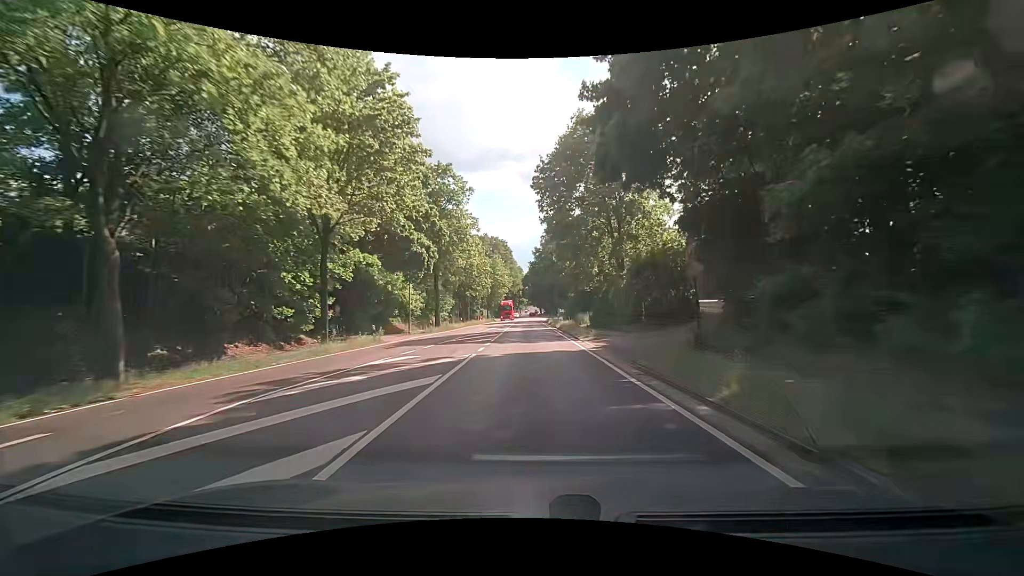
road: primary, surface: asphalt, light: Day
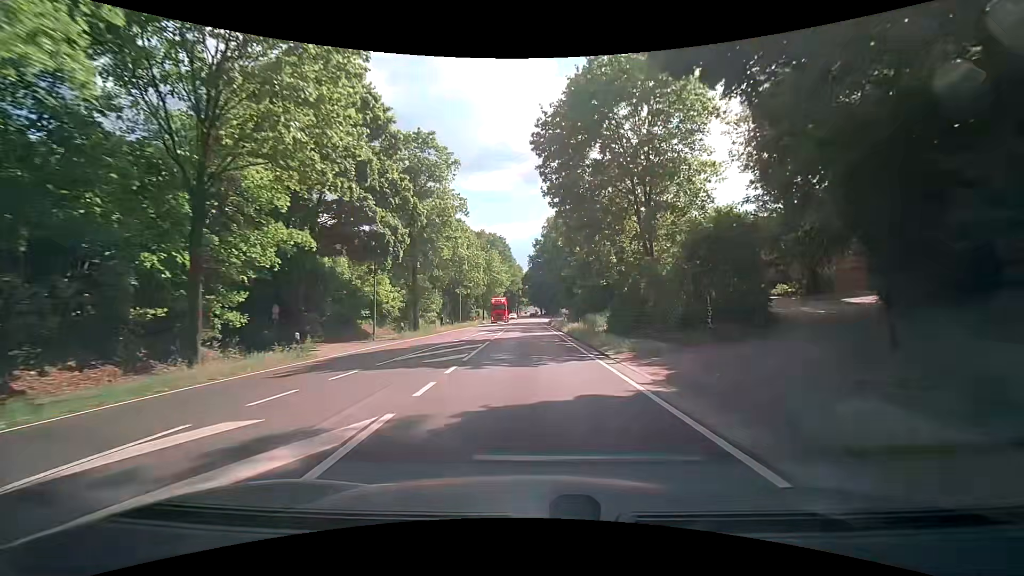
(-0.1, +9.5) m; 0°
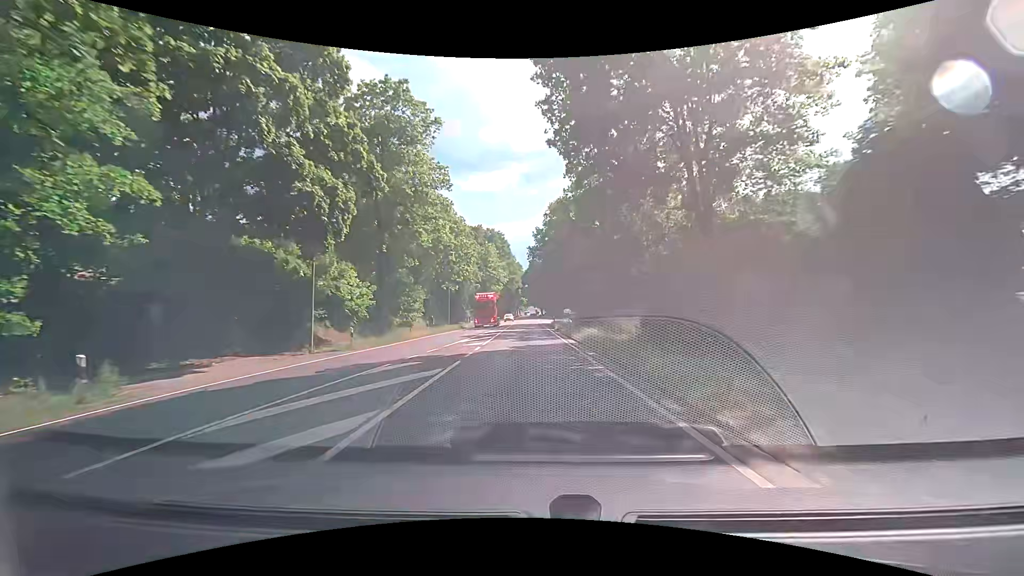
(0.0, +9.5) m; 0°
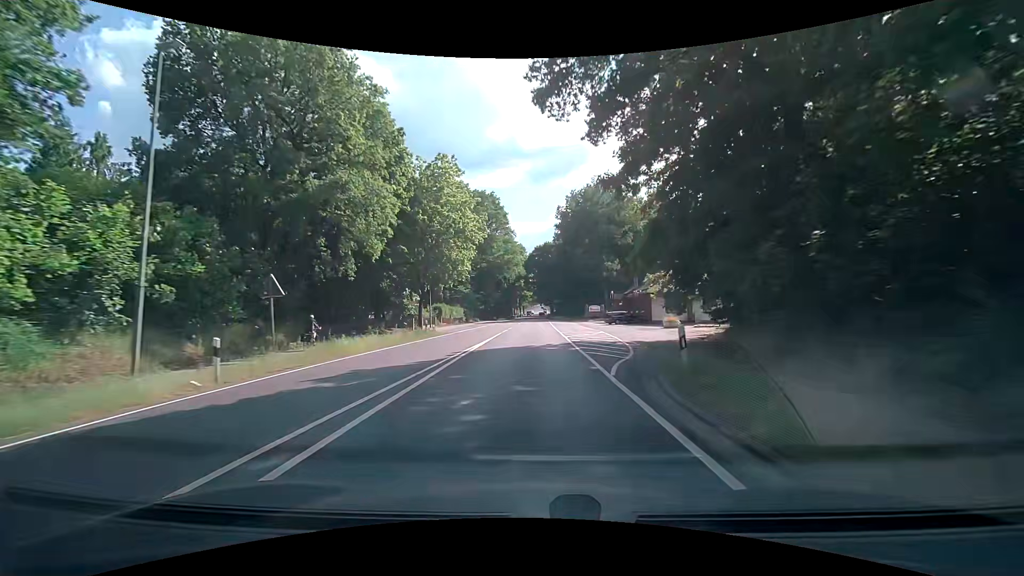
(-0.3, +48.2) m; 0°
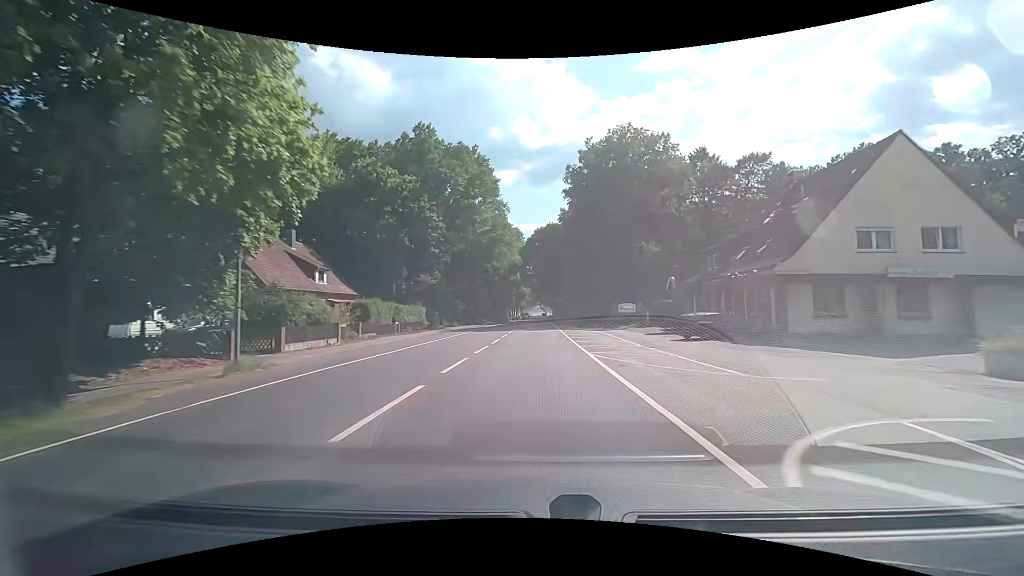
(0.0, +29.6) m; 0°
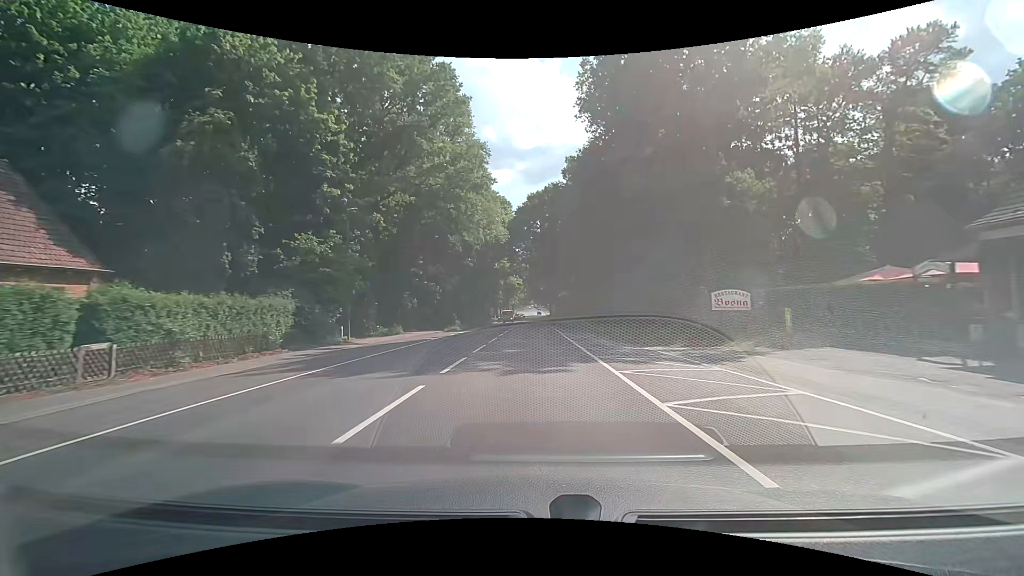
(+0.3, +30.1) m; +1°
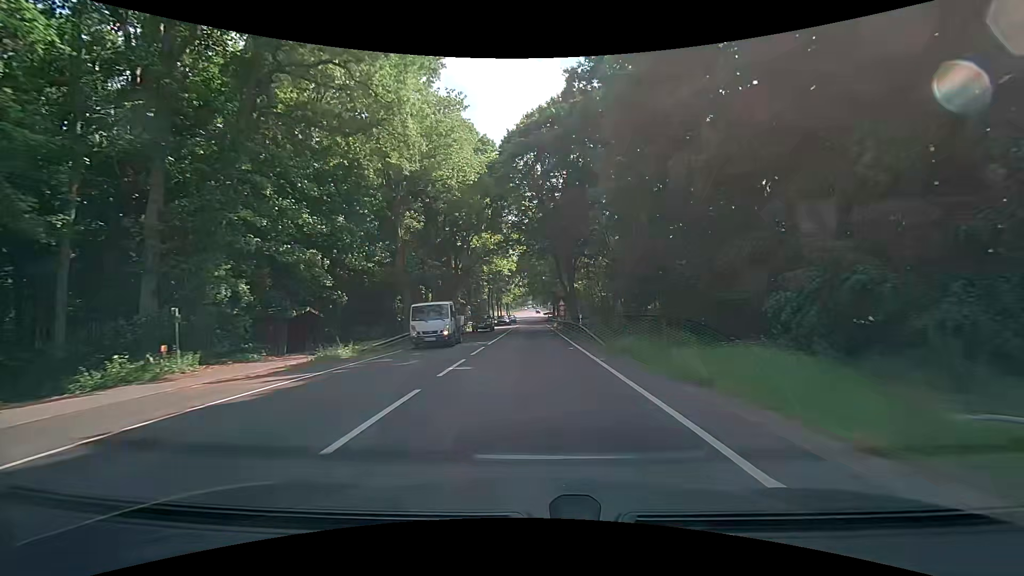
(+0.1, +30.2) m; 0°
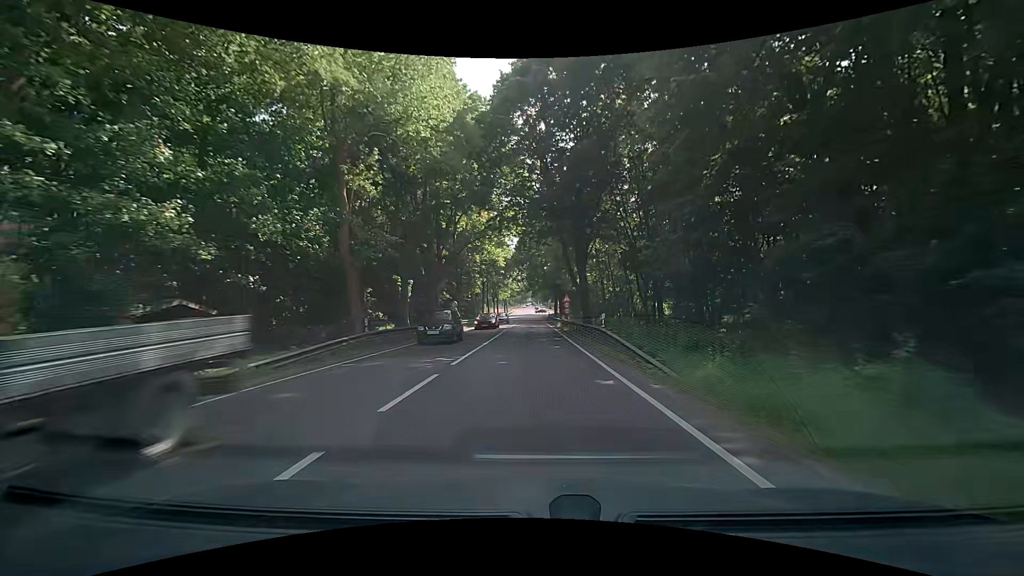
(0.0, +10.1) m; 0°
(0, +10) (0, +20) (0, +30) (0, +40) (0, +50) (-1, +60) (-1, +70) (0, +80) (0, +90) (0, +100) m
